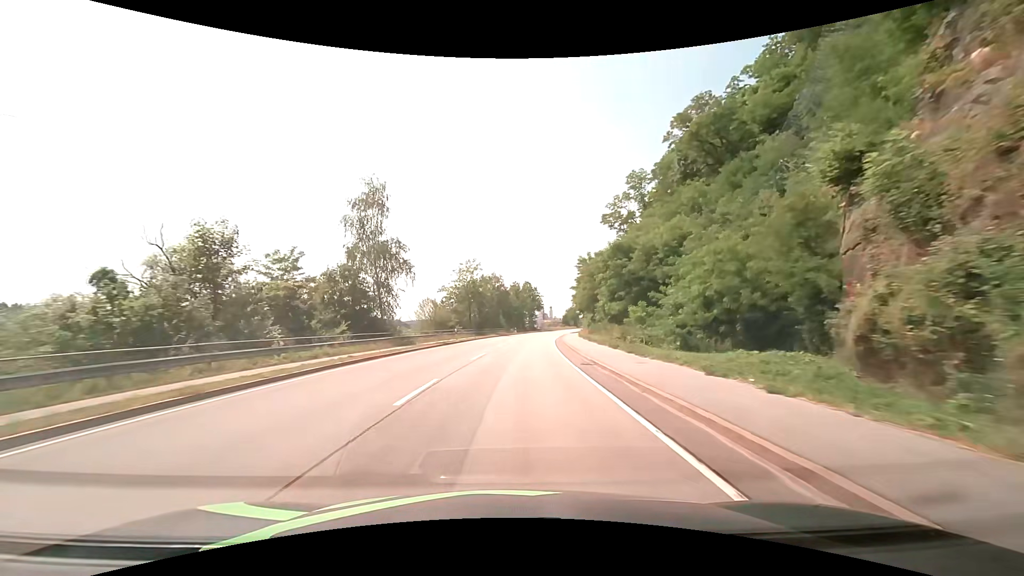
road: primary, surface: asphalt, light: Day
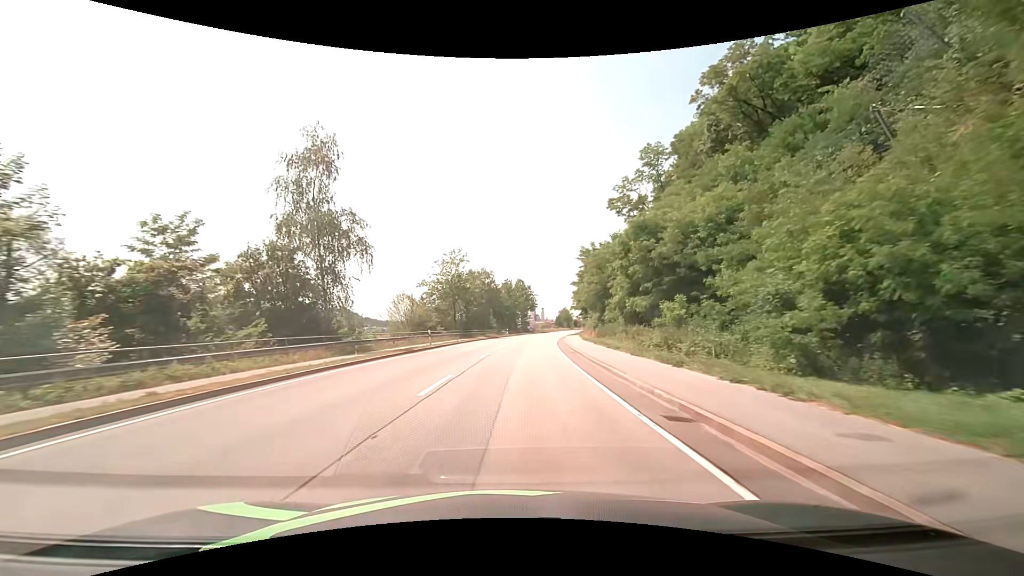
(+0.1, +10.8) m; +1°
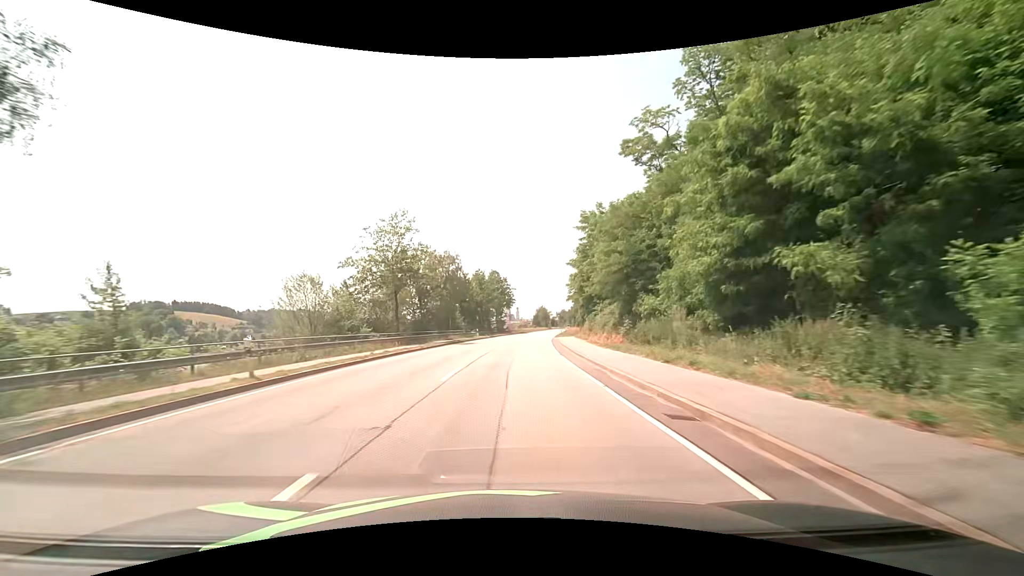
(+0.5, +21.5) m; +3°
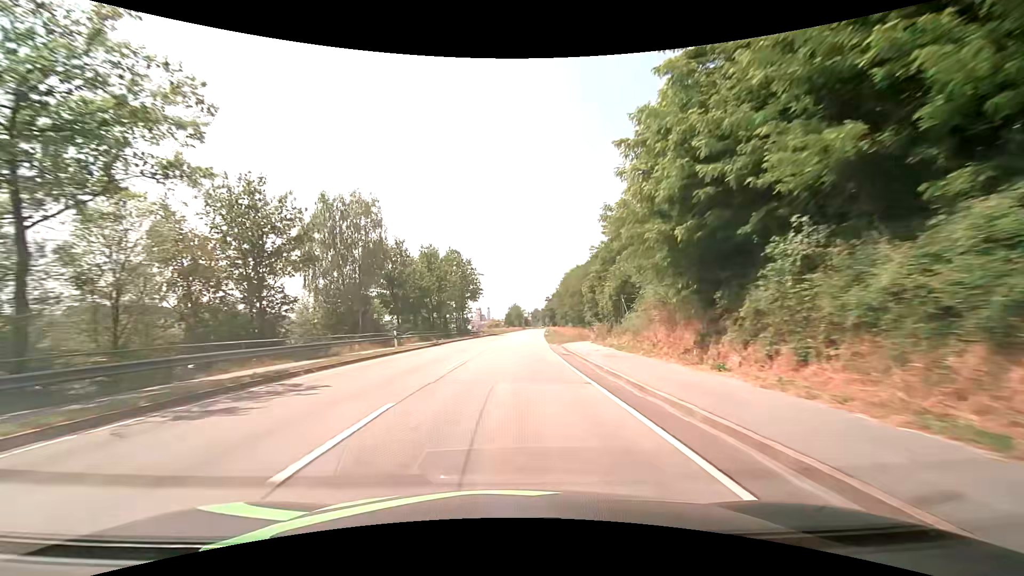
(+1.0, +32.3) m; +3°
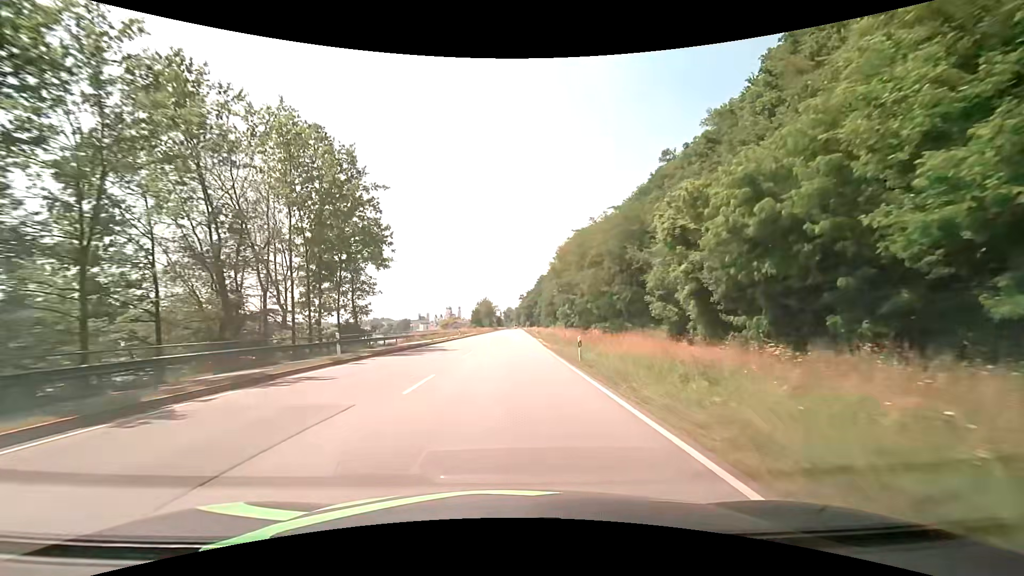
(+1.8, +53.9) m; +3°
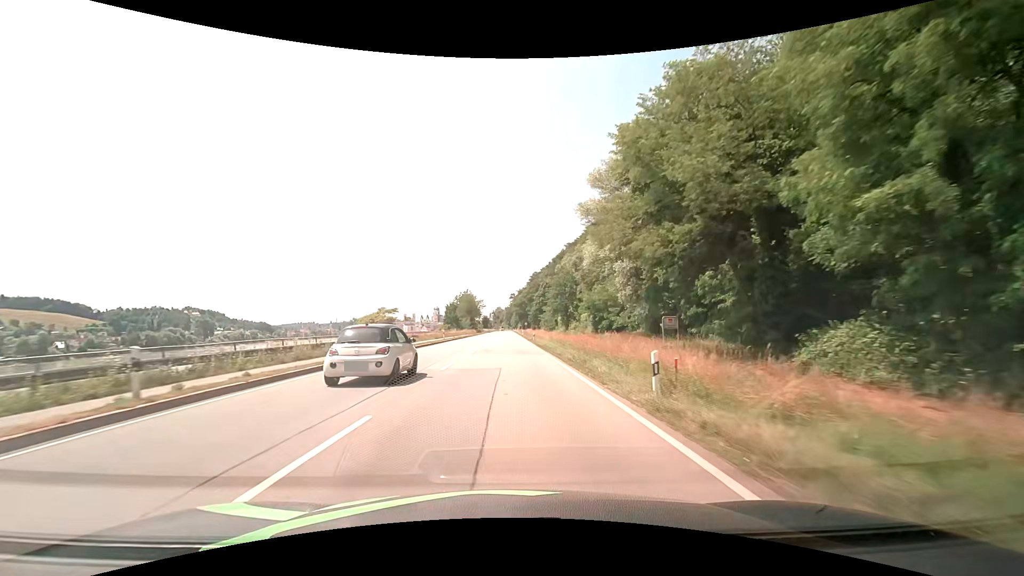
(+0.6, +53.9) m; +1°
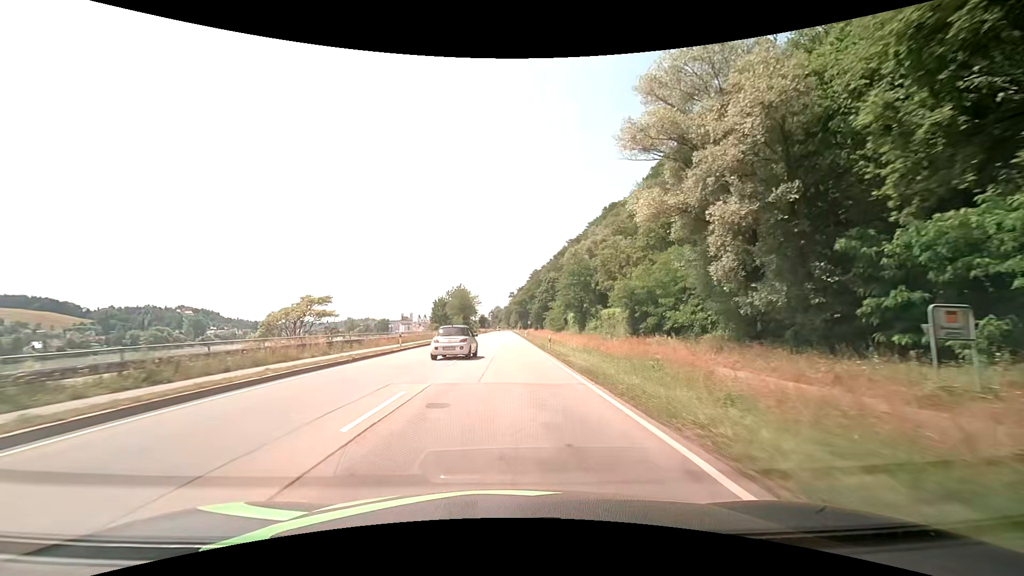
(0.0, +21.6) m; 0°
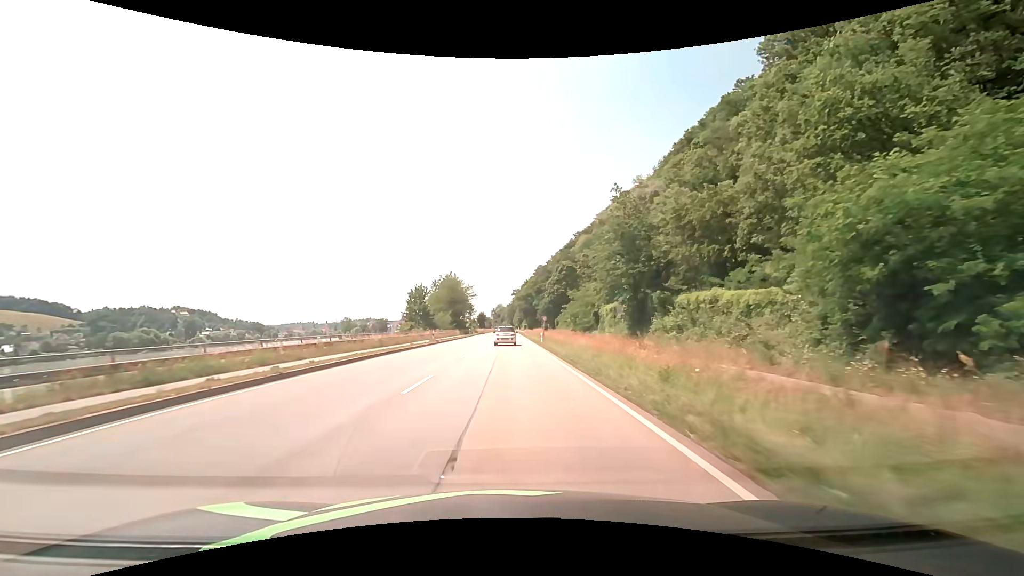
(-0.1, +32.4) m; 0°
(0, +10) (0, +20) (0, +30) (0, +40) (0, +50) (0, +60) (0, +70) (0, +80) (0, +90) (0, +100) m
